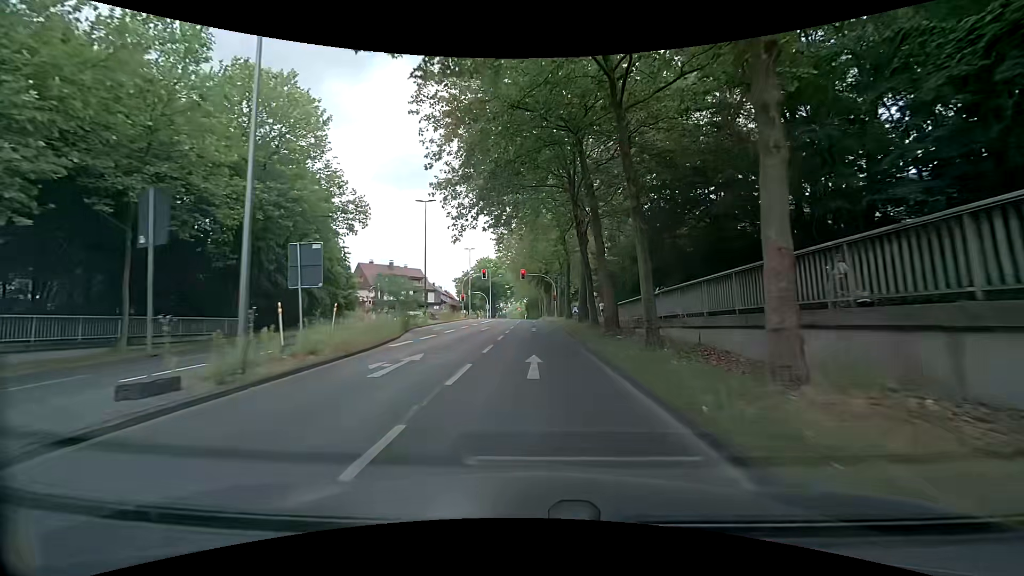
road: tertiary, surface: asphalt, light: Day
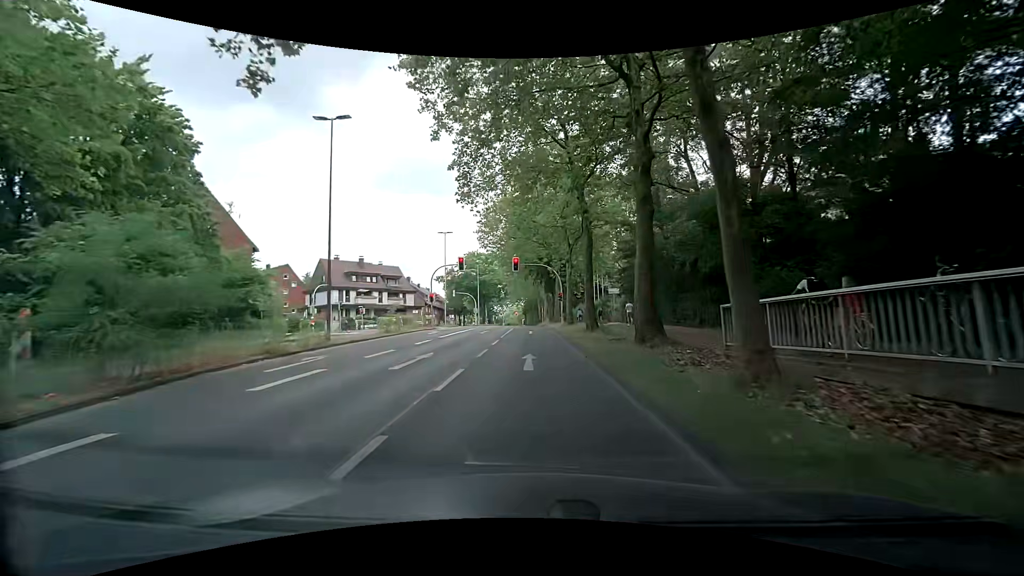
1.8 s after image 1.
(-0.3, +18.9) m; -1°
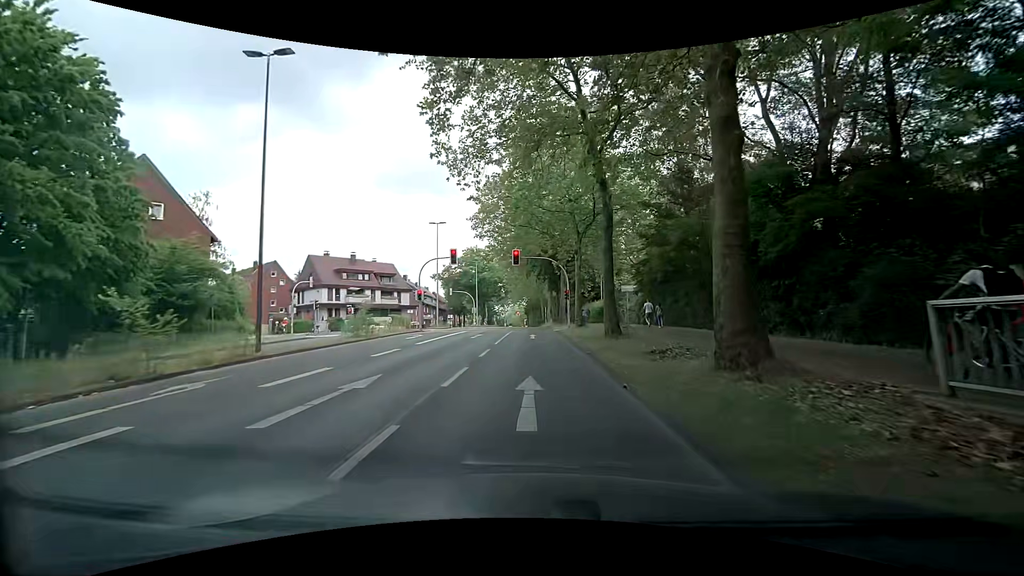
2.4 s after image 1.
(0.0, +5.8) m; 0°
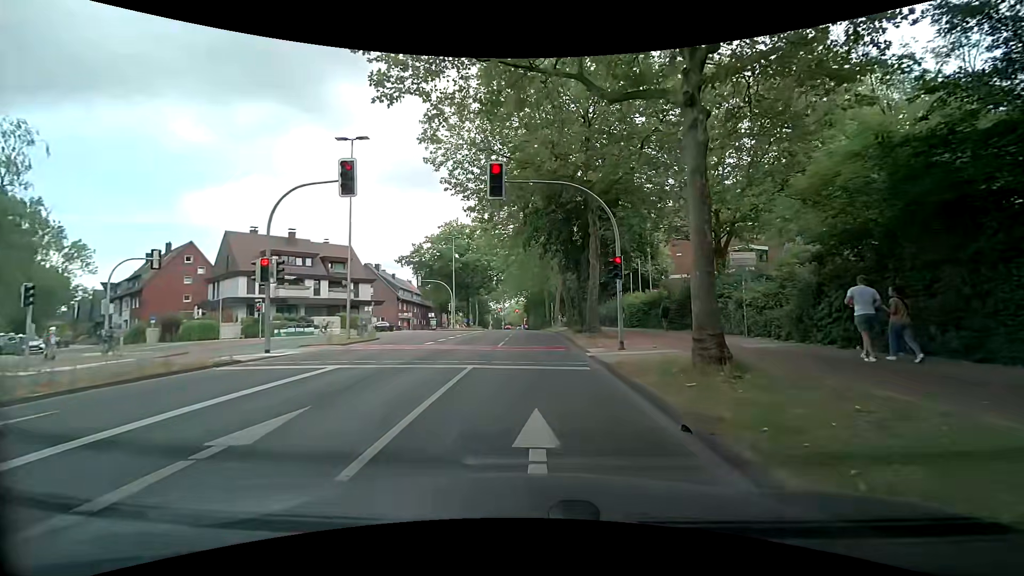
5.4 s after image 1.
(-0.2, +23.3) m; -2°
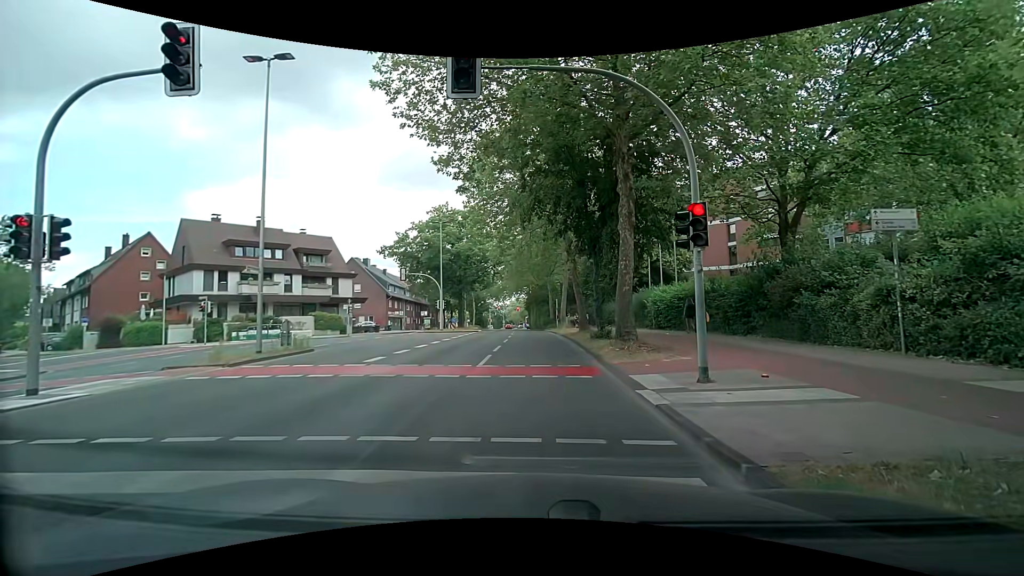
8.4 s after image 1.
(+0.2, +7.6) m; +2°
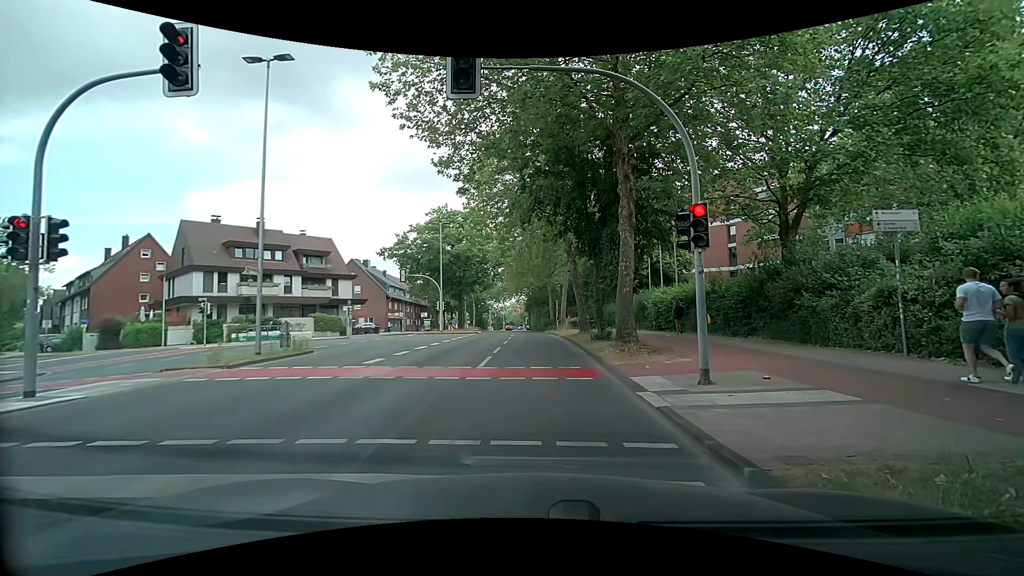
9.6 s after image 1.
(0.0, +0.1) m; 0°
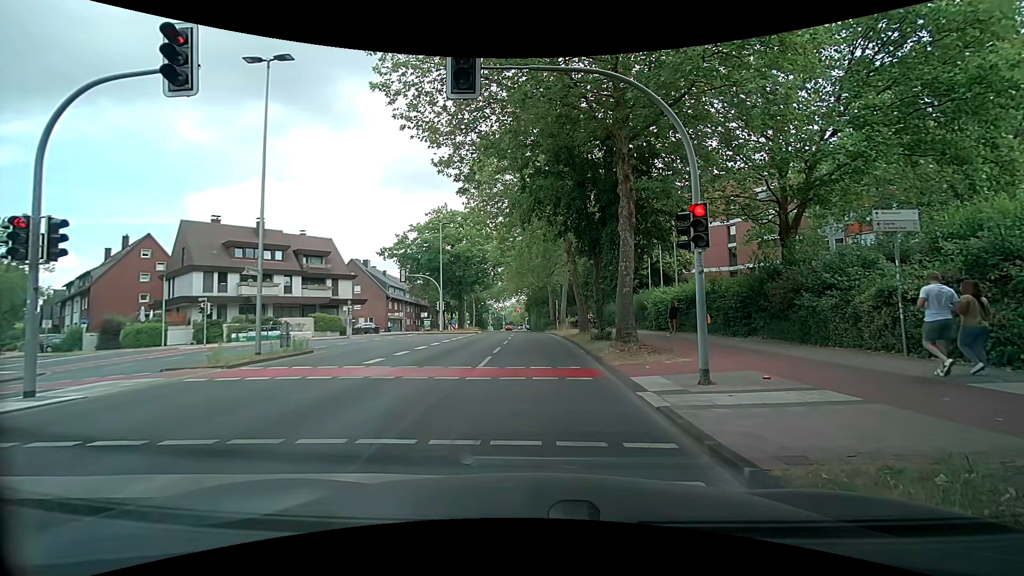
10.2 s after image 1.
(0.0, 0.0) m; 0°
